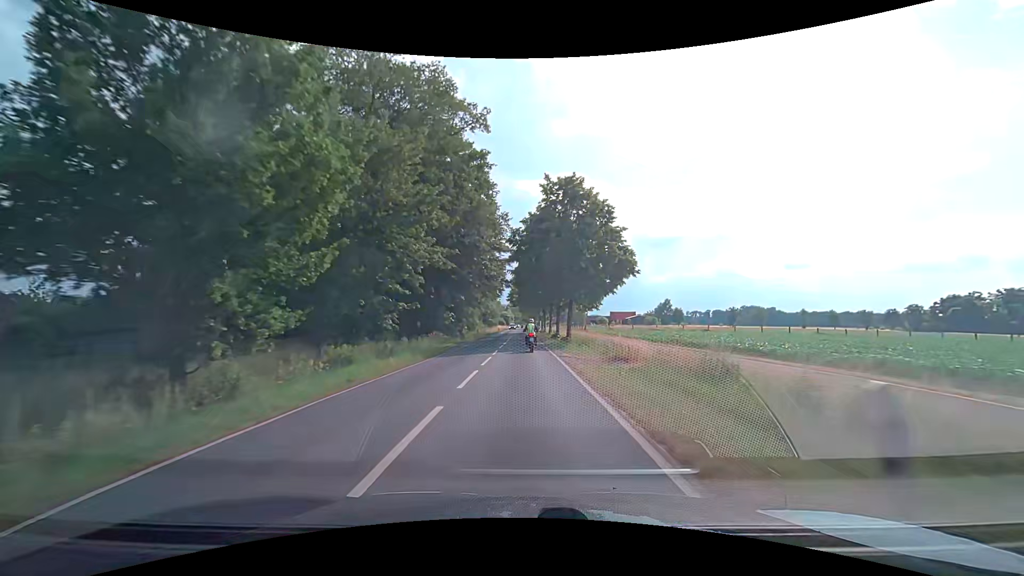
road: secondary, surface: asphalt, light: Day
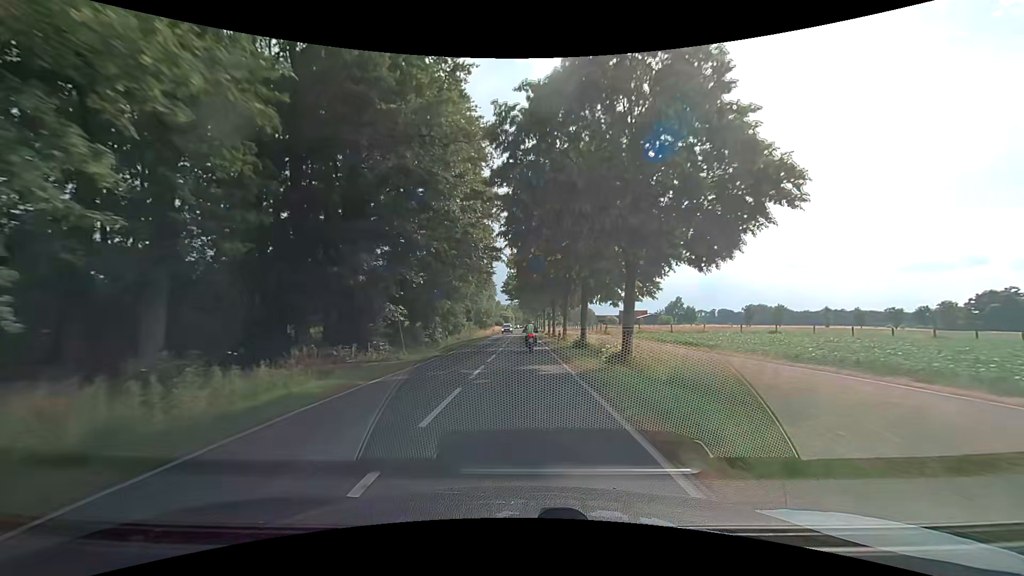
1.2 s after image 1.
(+0.2, +21.9) m; +1°
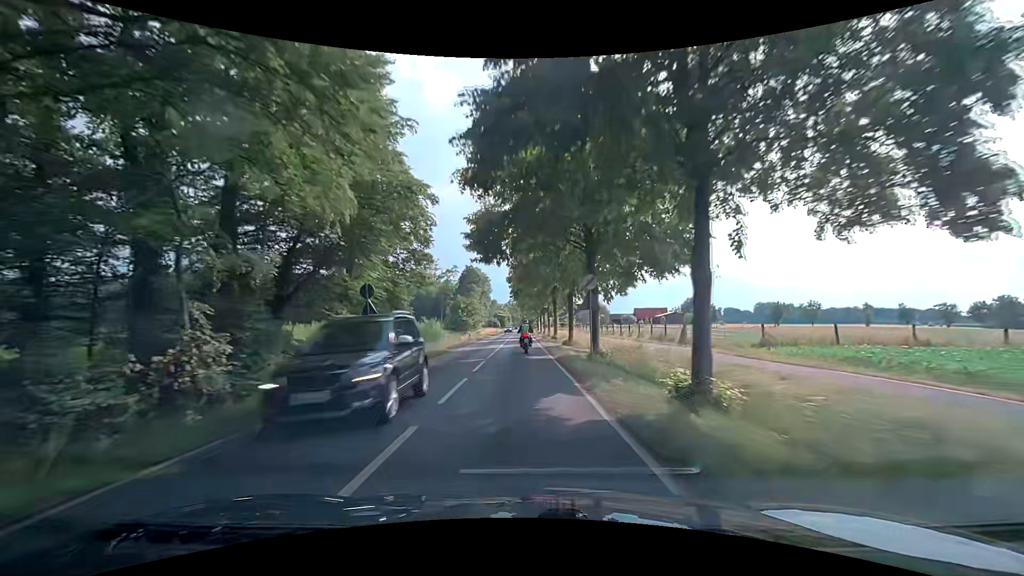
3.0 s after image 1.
(+0.1, +33.9) m; +2°
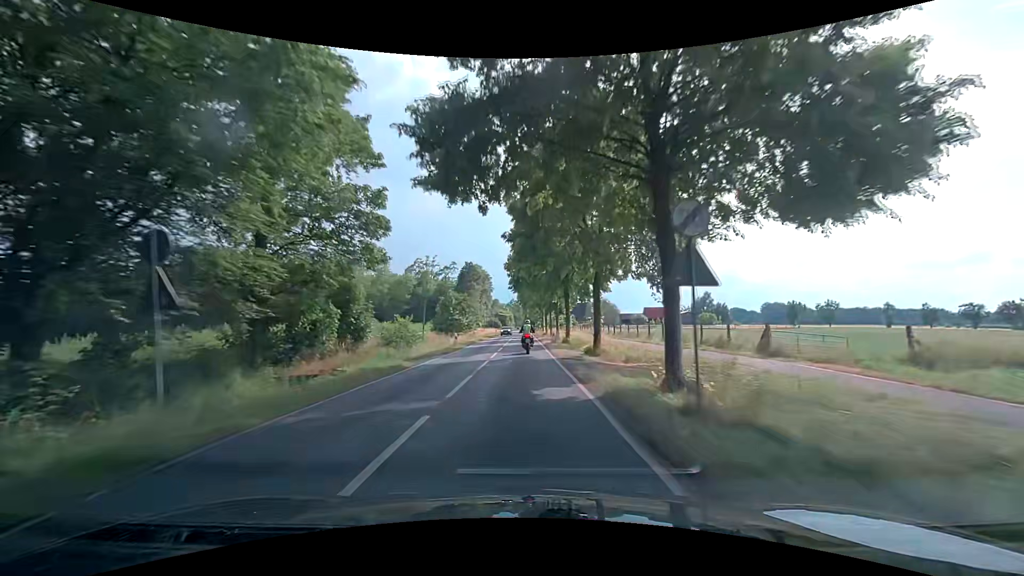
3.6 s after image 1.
(-0.4, +11.4) m; -2°
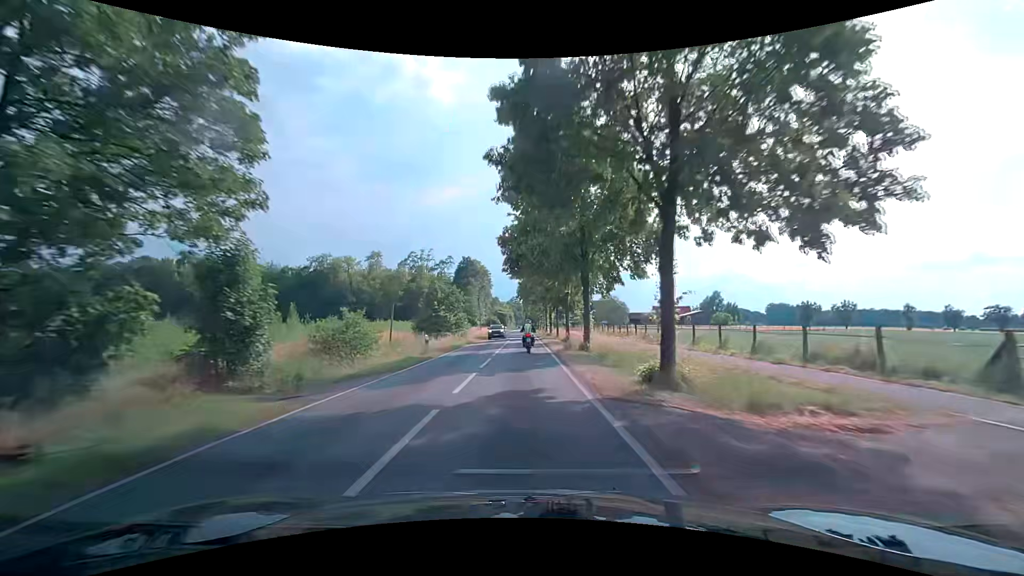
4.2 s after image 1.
(-0.1, +11.4) m; 0°
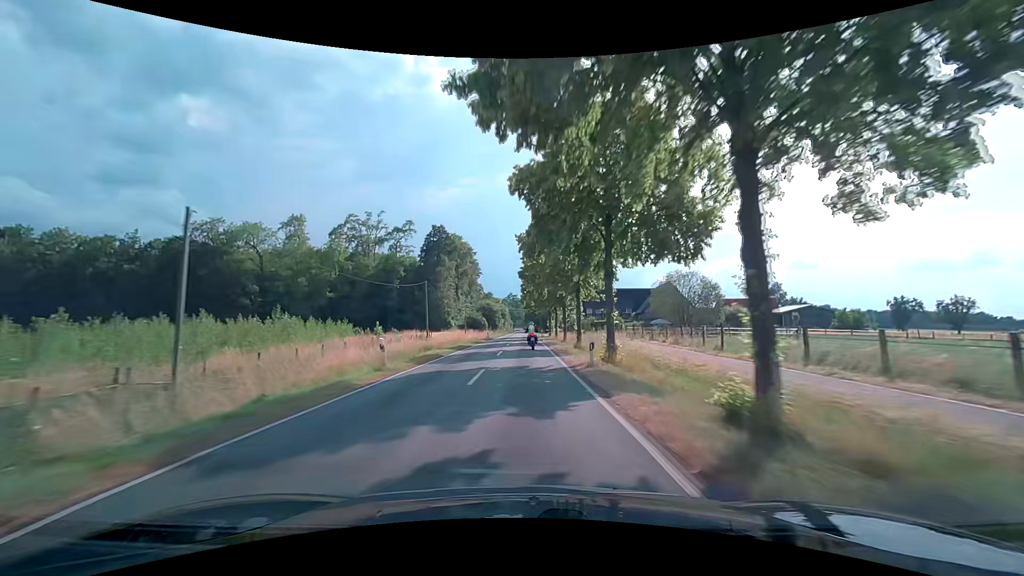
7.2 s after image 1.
(-0.2, +59.1) m; 0°
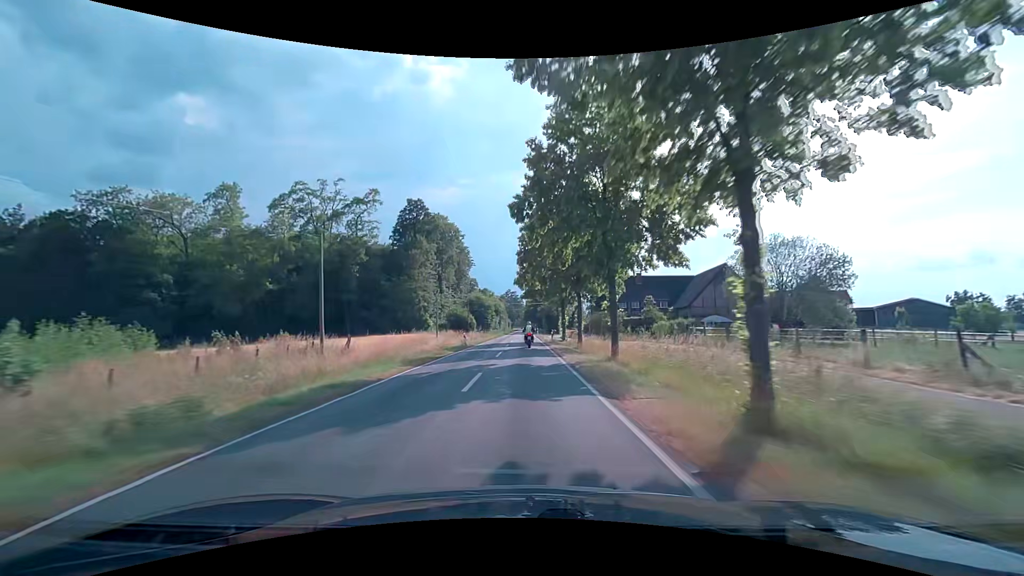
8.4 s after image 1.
(+0.1, +25.5) m; 0°
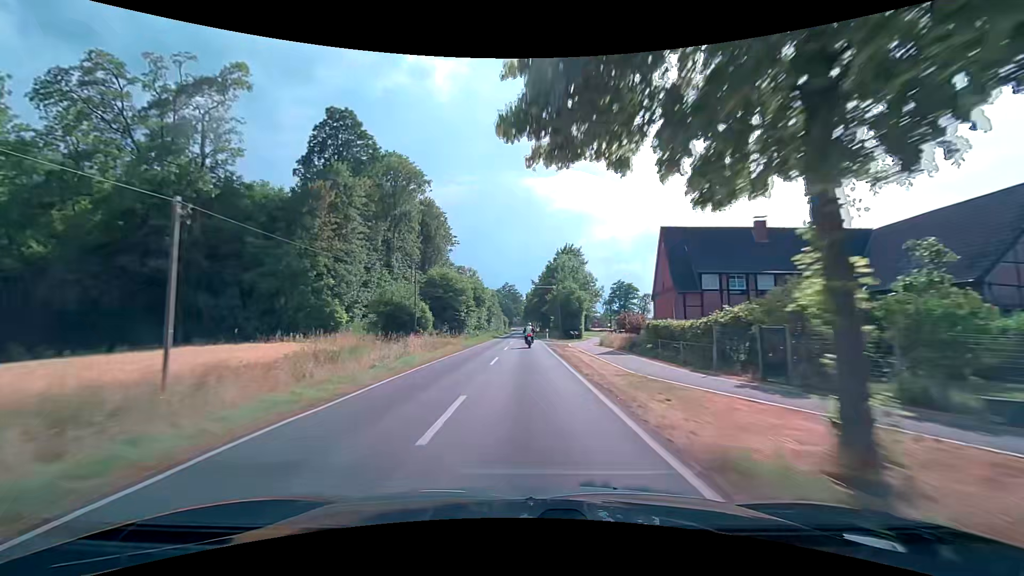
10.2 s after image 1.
(0.0, +40.7) m; 0°
(0, +10) (0, +20) (0, +30) (0, +40) (0, +50) (0, +60) (0, +70) (0, +80) (0, +90) (0, +100) m
